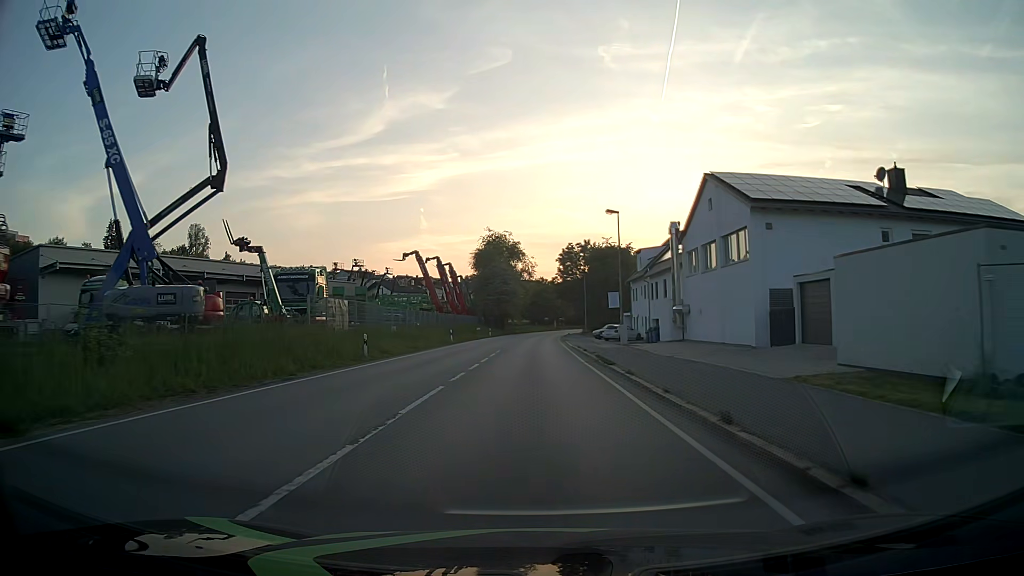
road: primary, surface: asphalt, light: Day
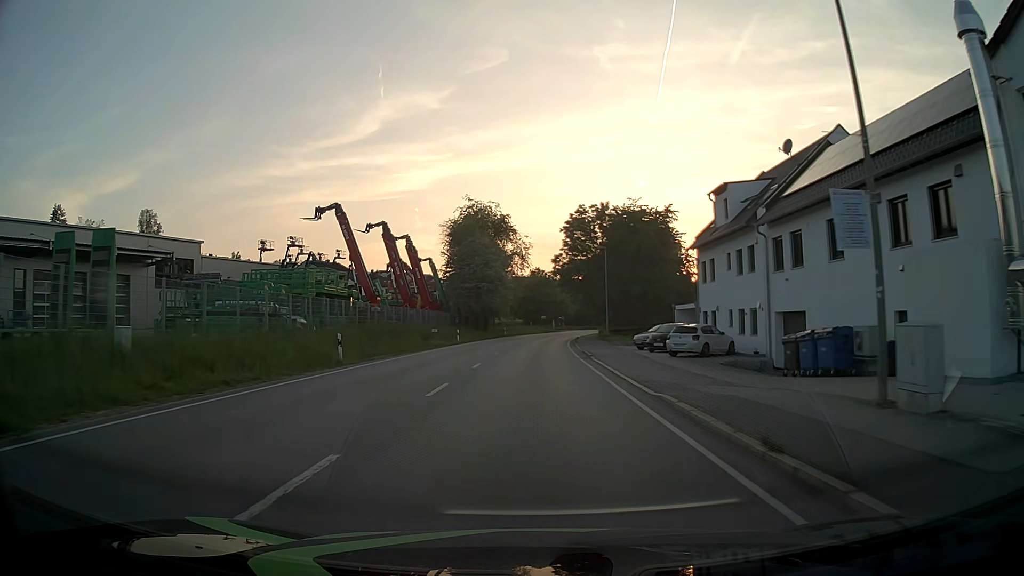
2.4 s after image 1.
(0.0, +30.6) m; 0°
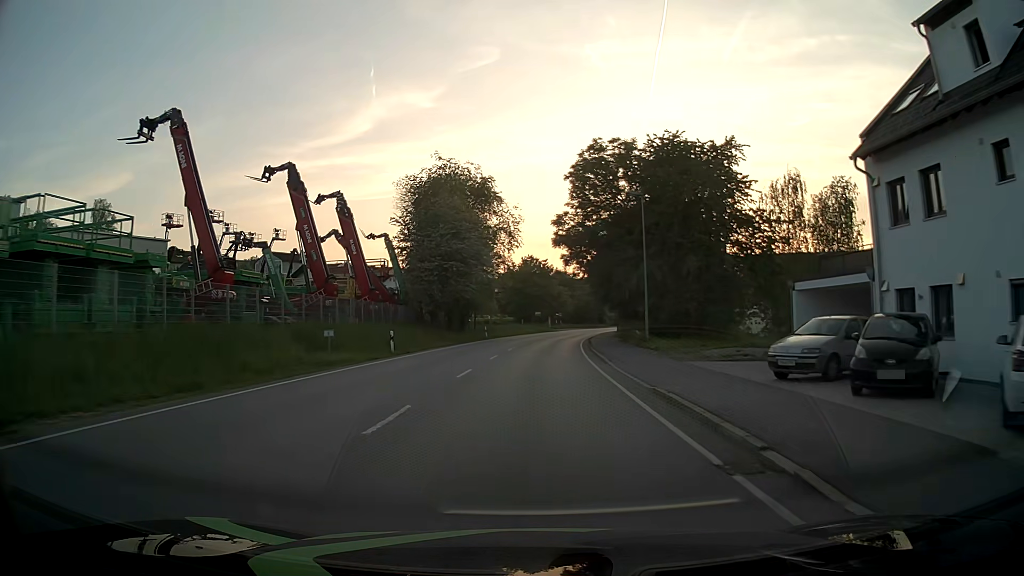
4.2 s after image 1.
(+0.2, +22.9) m; +1°
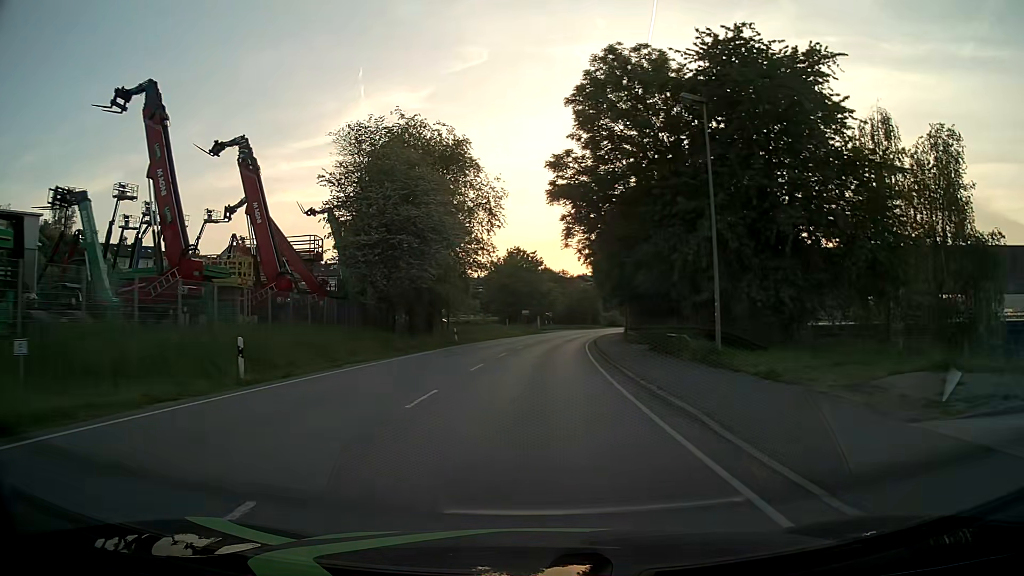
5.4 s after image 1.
(+0.1, +15.2) m; +1°
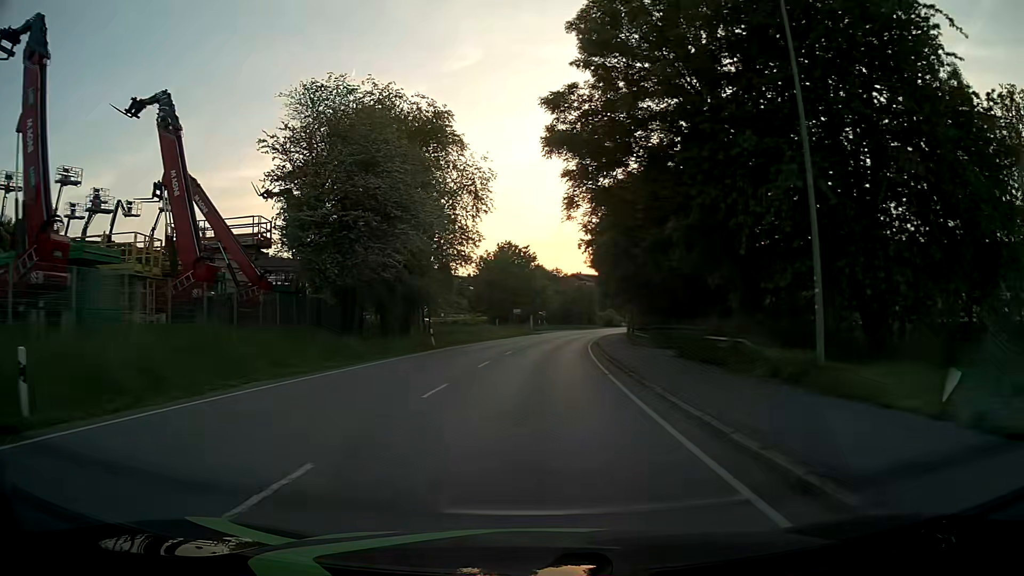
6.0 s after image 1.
(+0.1, +7.6) m; +1°
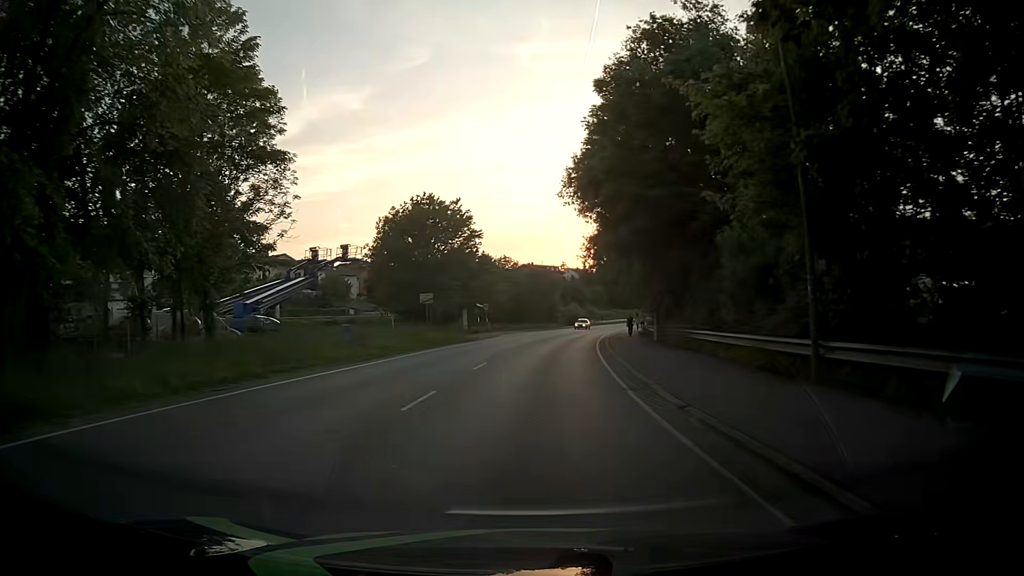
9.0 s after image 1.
(+1.4, +38.0) m; +5°
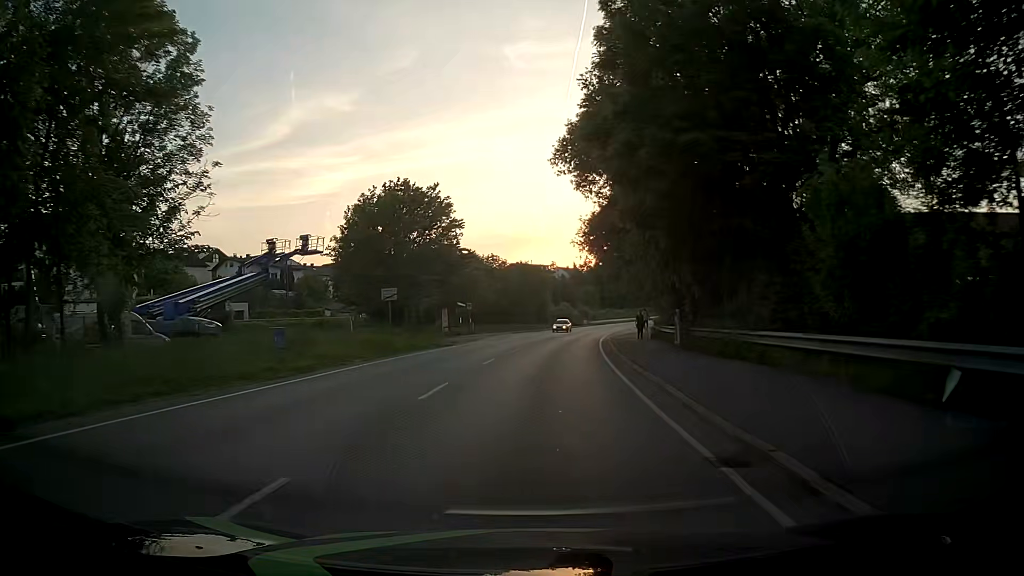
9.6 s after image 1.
(0.0, +7.6) m; +1°
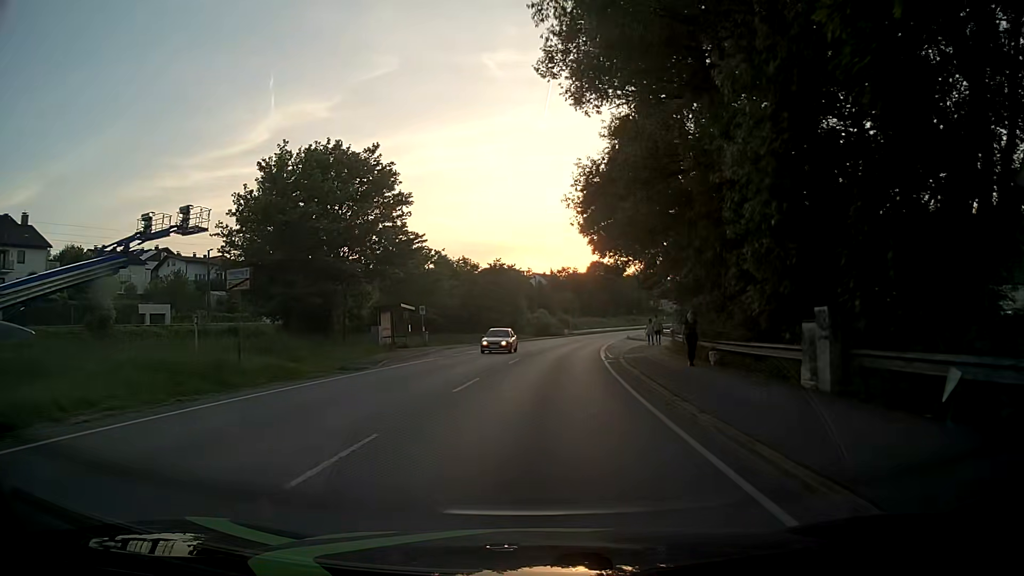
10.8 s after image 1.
(+0.2, +15.2) m; +2°
(0, +10) (0, +20) (+1, +30) (+2, +40) (+3, +50) (+4, +60) (+6, +70) (+7, +80) (+9, +89) (+12, +99) m
